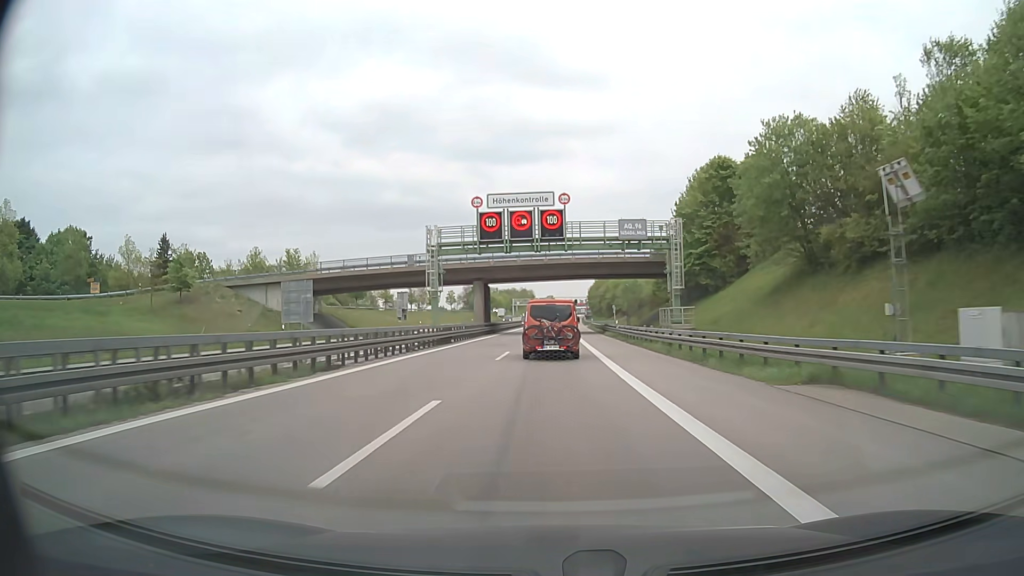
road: motorway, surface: asphalt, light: Day
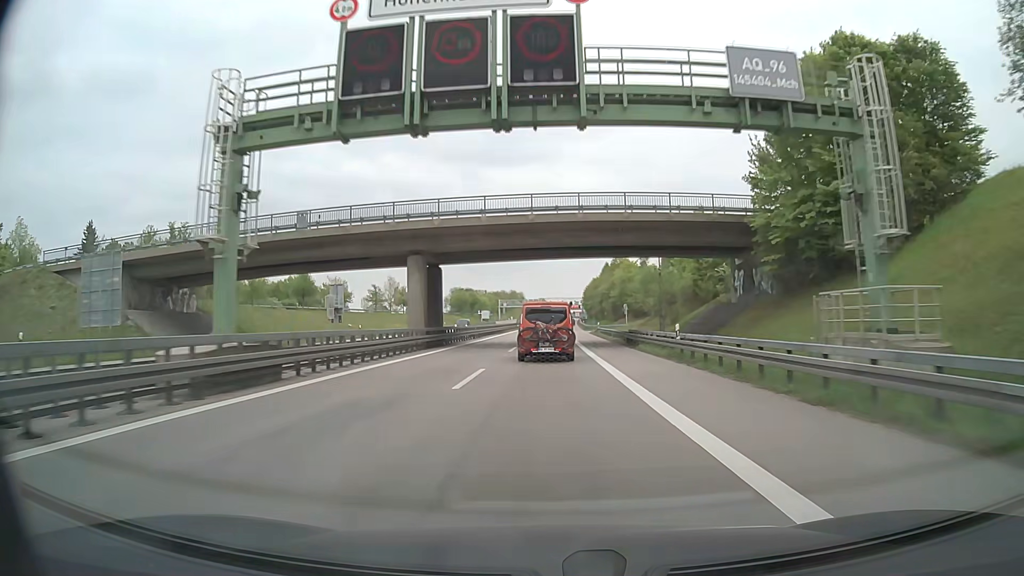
(+0.1, +28.0) m; +1°
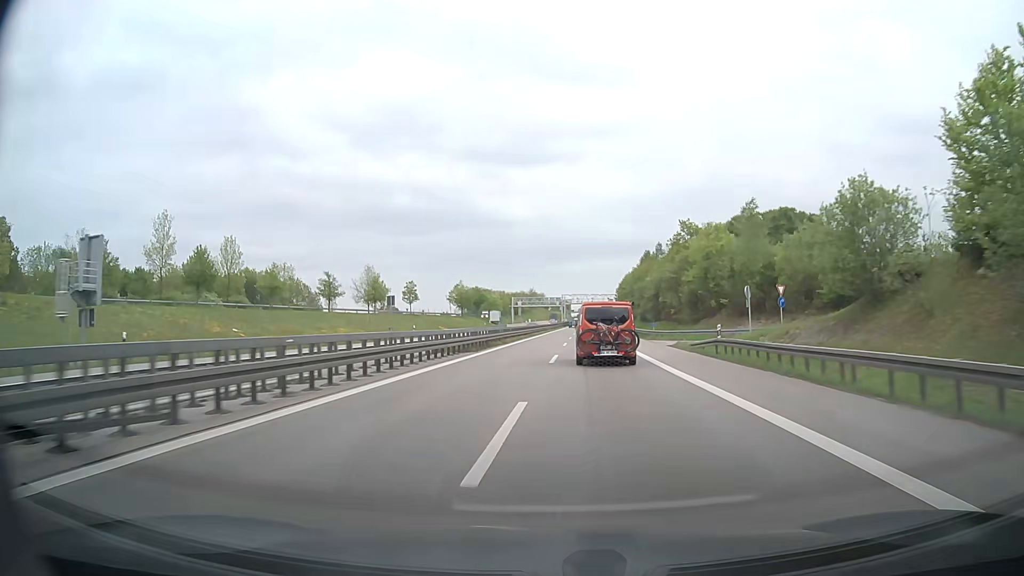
(-0.8, +45.0) m; -2°
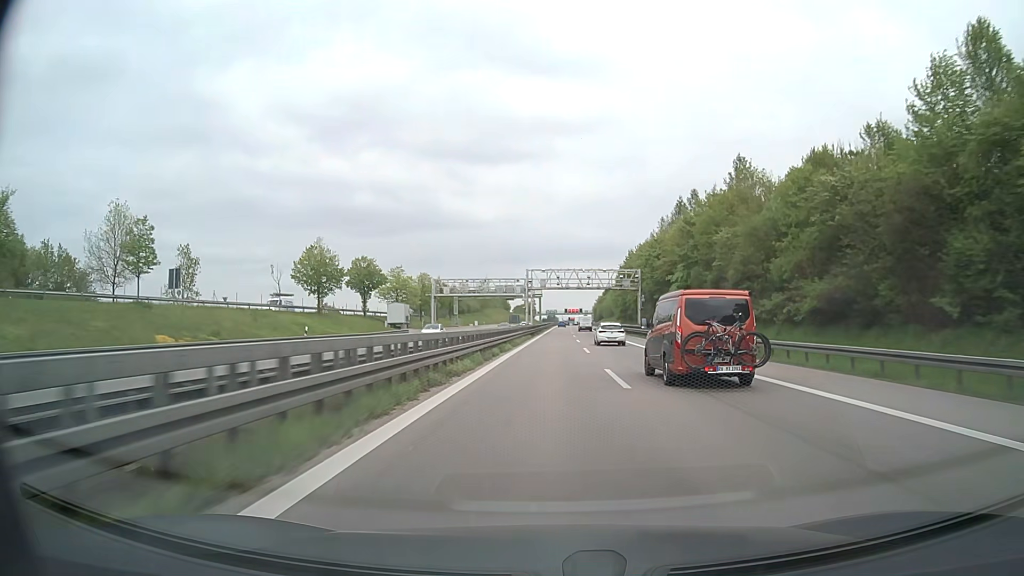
(+1.3, +83.0) m; +3°
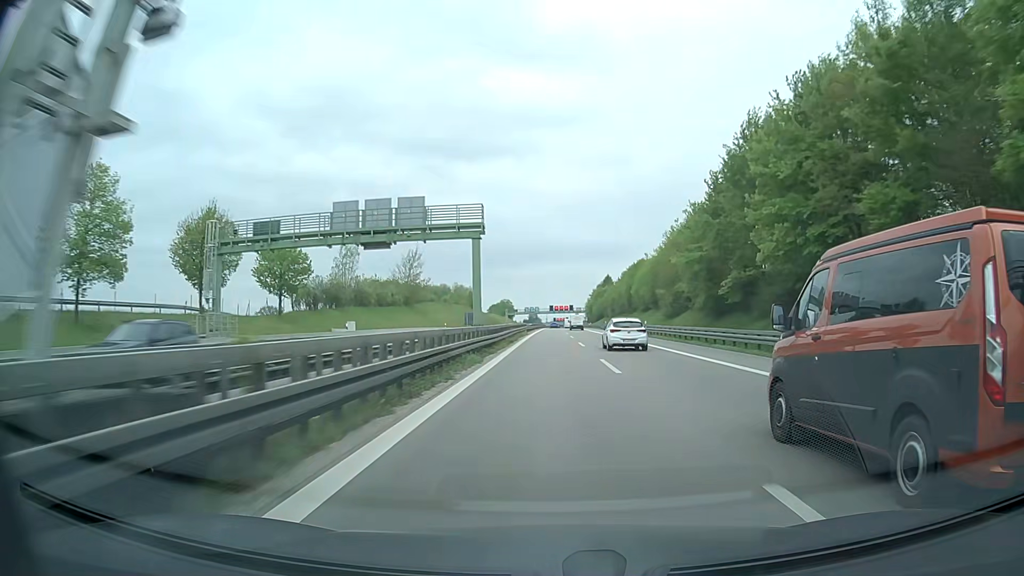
(+1.5, +88.0) m; +1°
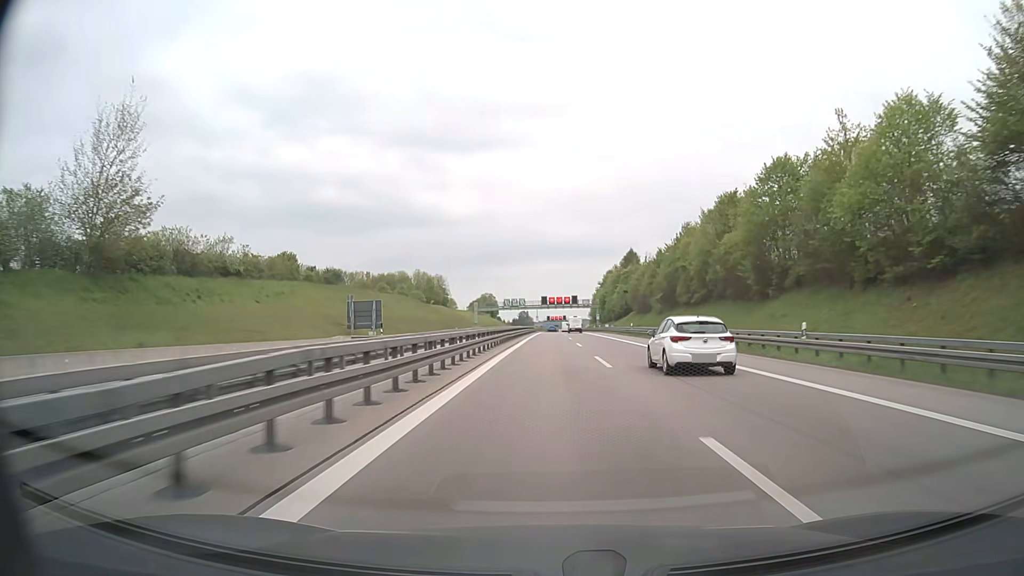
(+0.6, +88.8) m; +1°
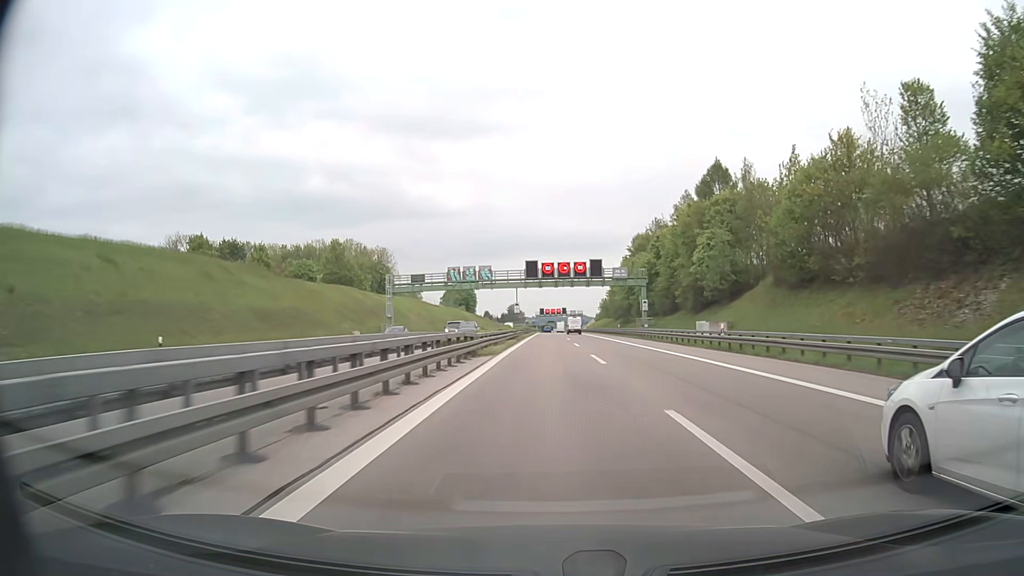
(+0.2, +89.0) m; 0°
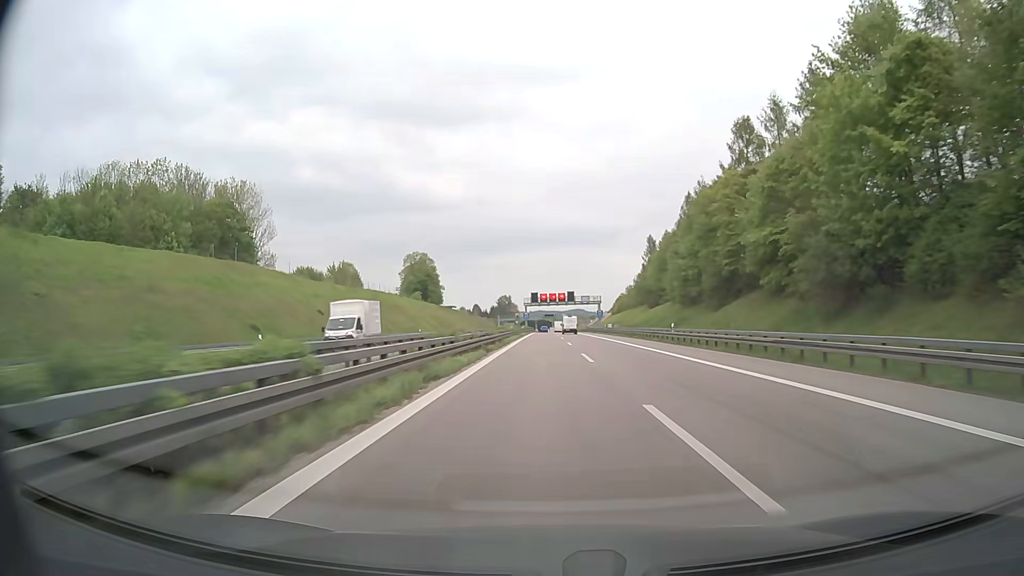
(+0.3, +89.2) m; 0°
(0, +10) (0, +20) (0, +30) (0, +40) (0, +50) (0, +60) (0, +70) (0, +80) (0, +90) (0, +100) m
